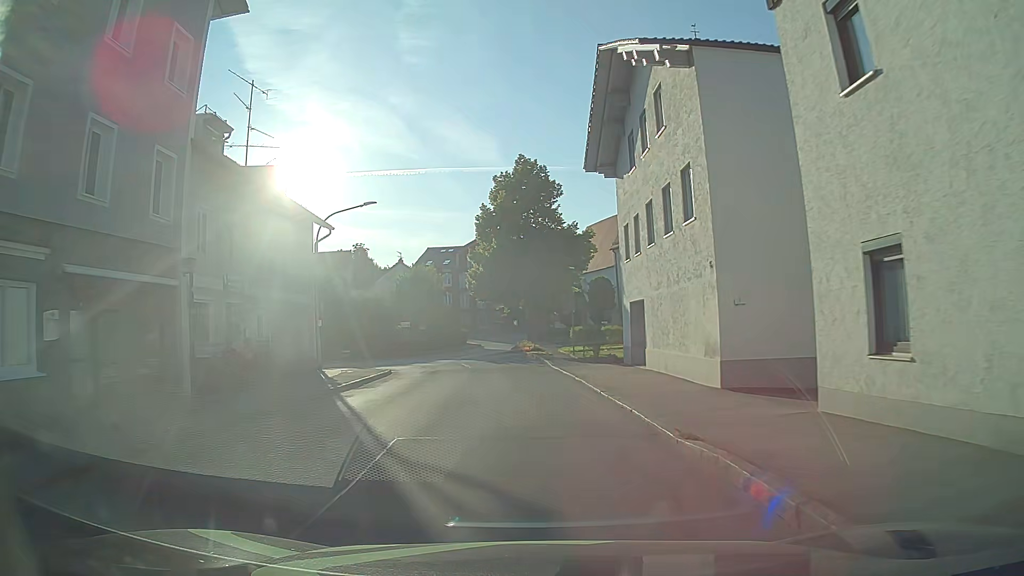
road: unclassified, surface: asphalt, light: Day
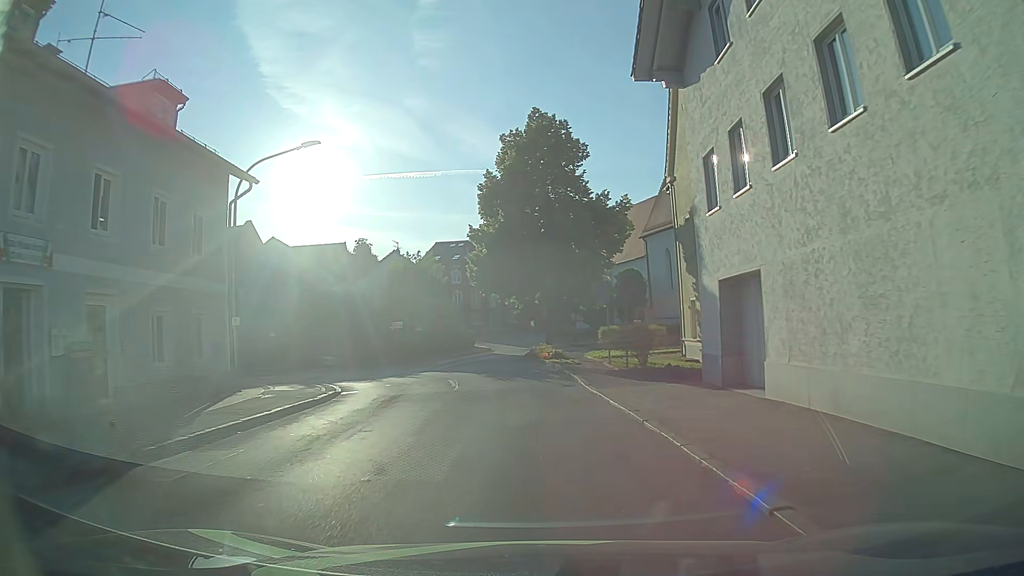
(0.0, +10.1) m; -1°
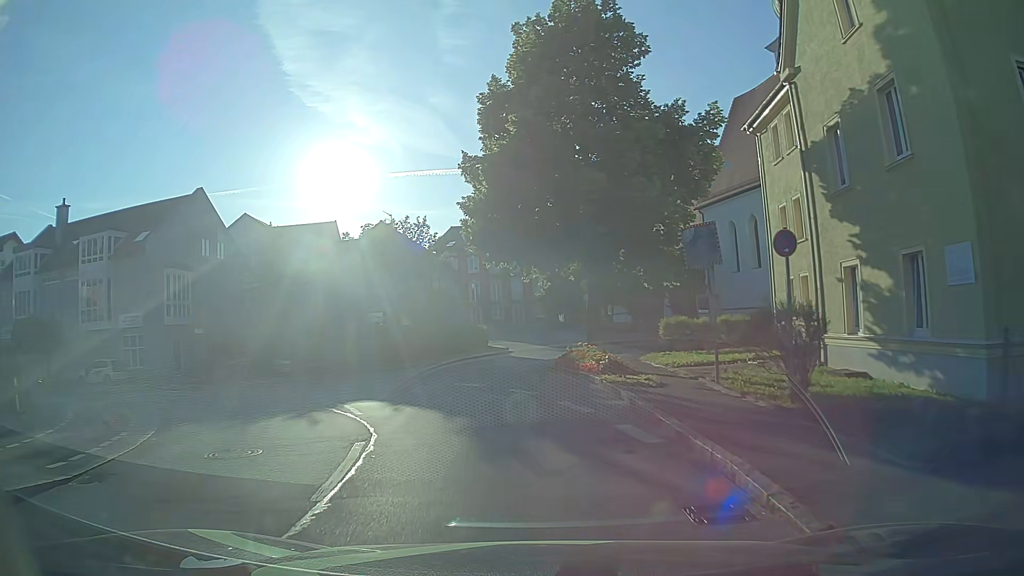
(-0.2, +13.3) m; -1°
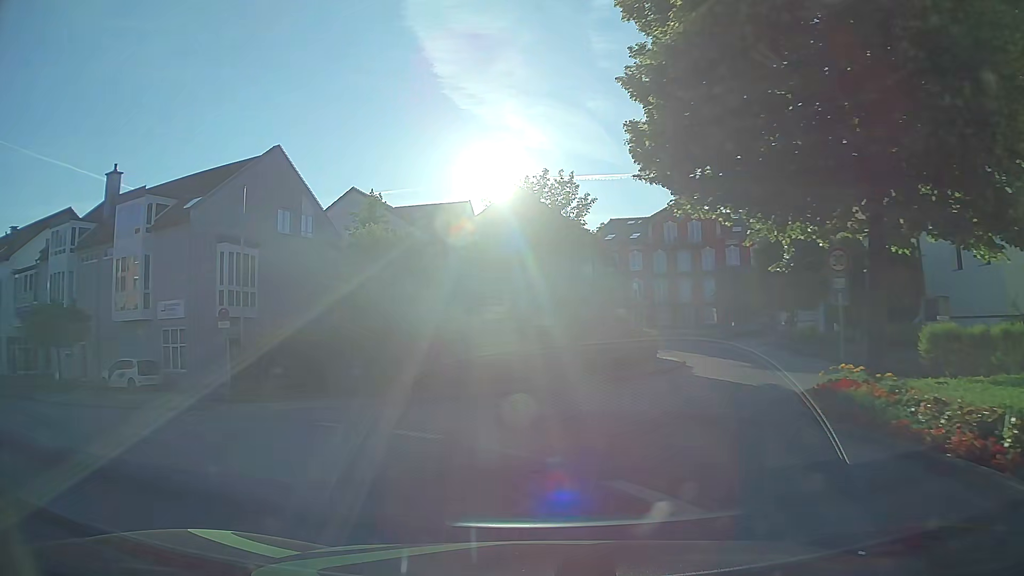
(-1.0, +11.1) m; -13°
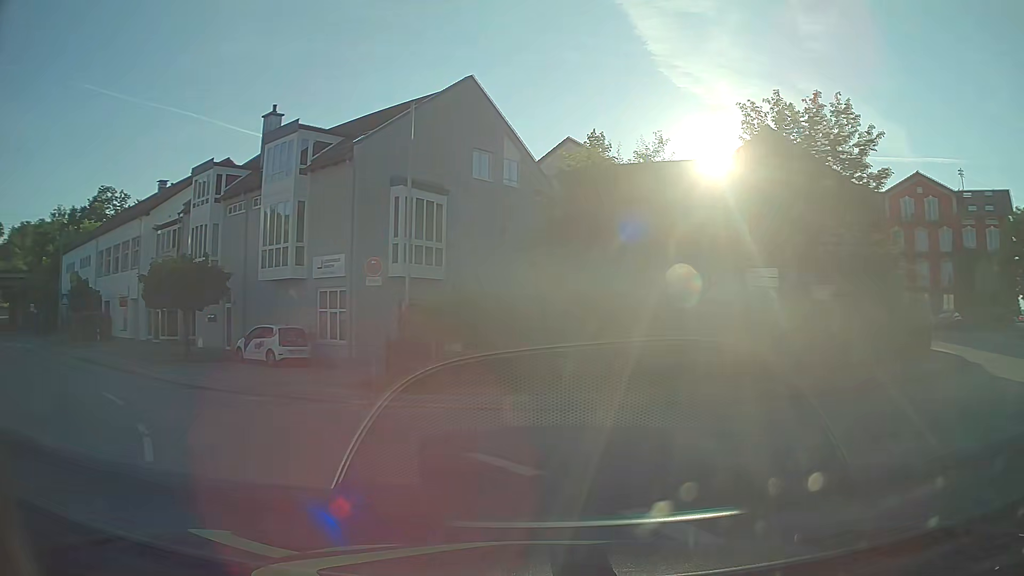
(-1.1, +6.5) m; -18°
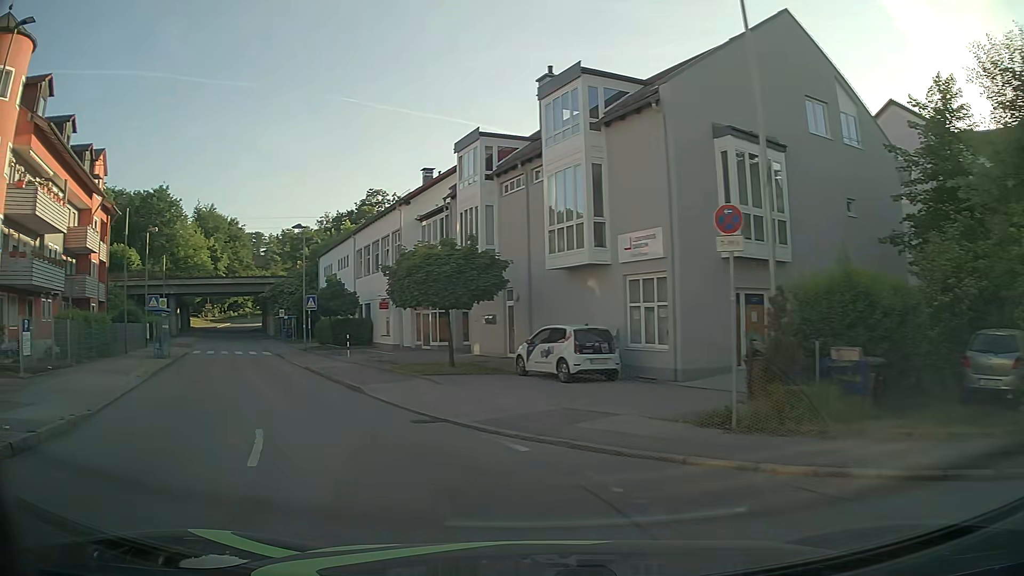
(-1.5, +6.3) m; -27°
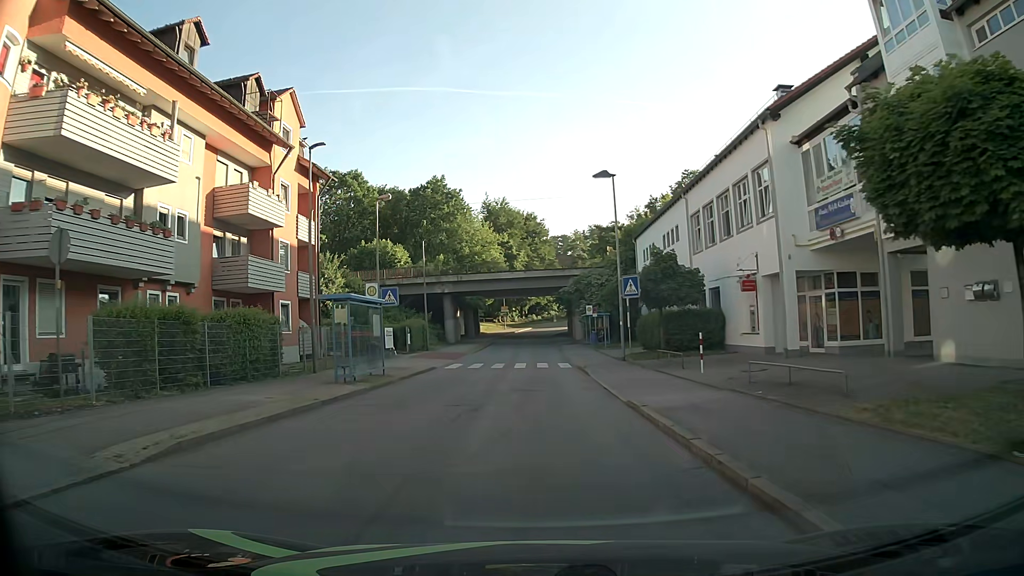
(-4.3, +14.6) m; -26°
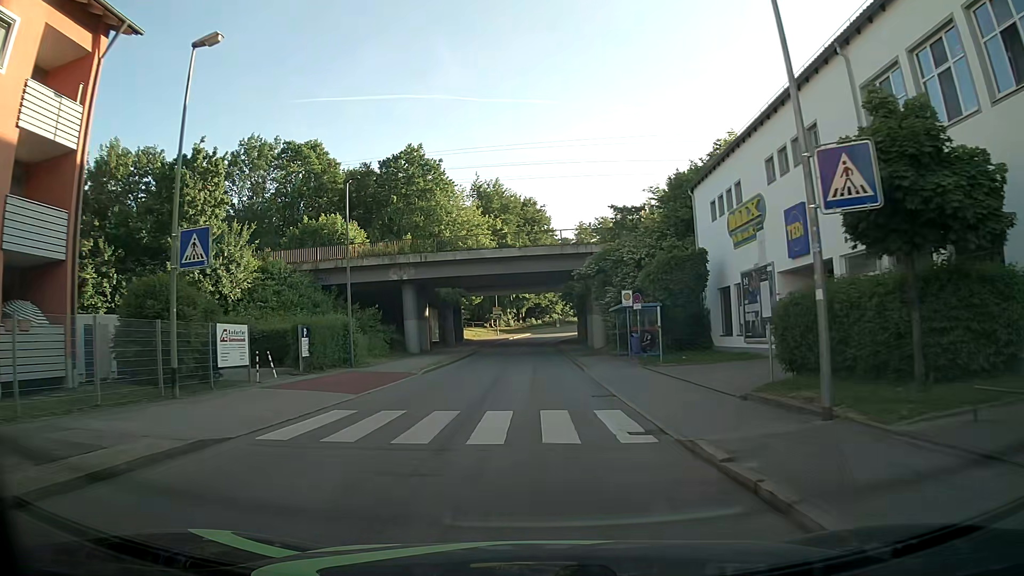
(-0.2, +20.5) m; 0°
(0, +10) (0, +20) (0, +30) (0, +40) (0, +50) (0, +60) (0, +70) (+1, +80) (+4, +90) (+8, +99) m
